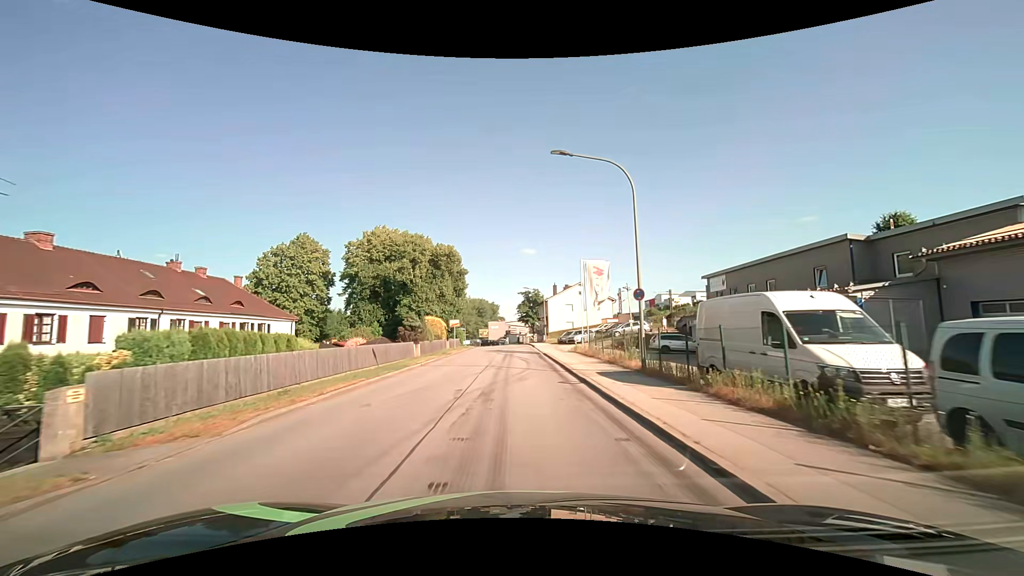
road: unclassified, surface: asphalt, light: Day
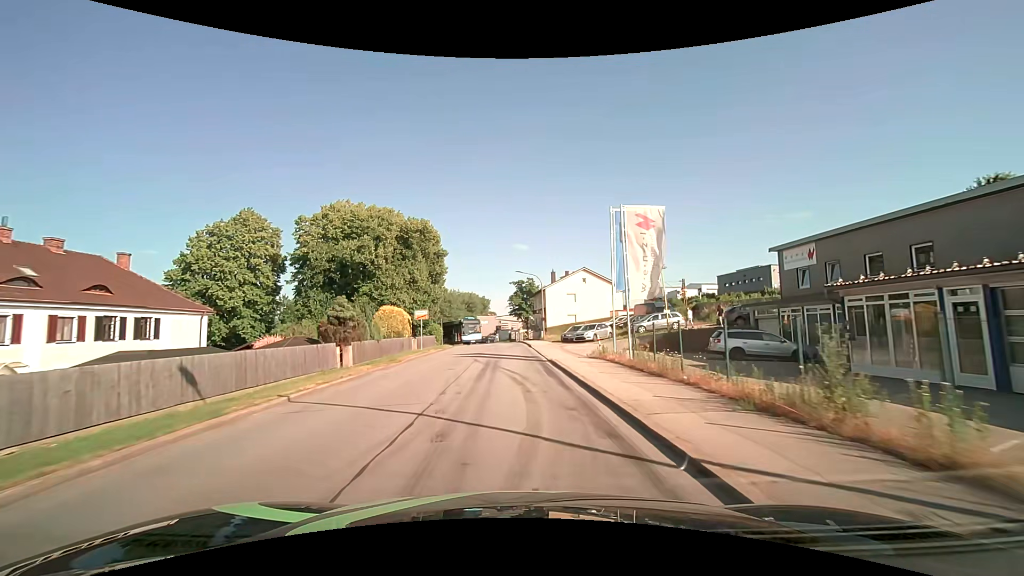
(0.0, +13.5) m; 0°
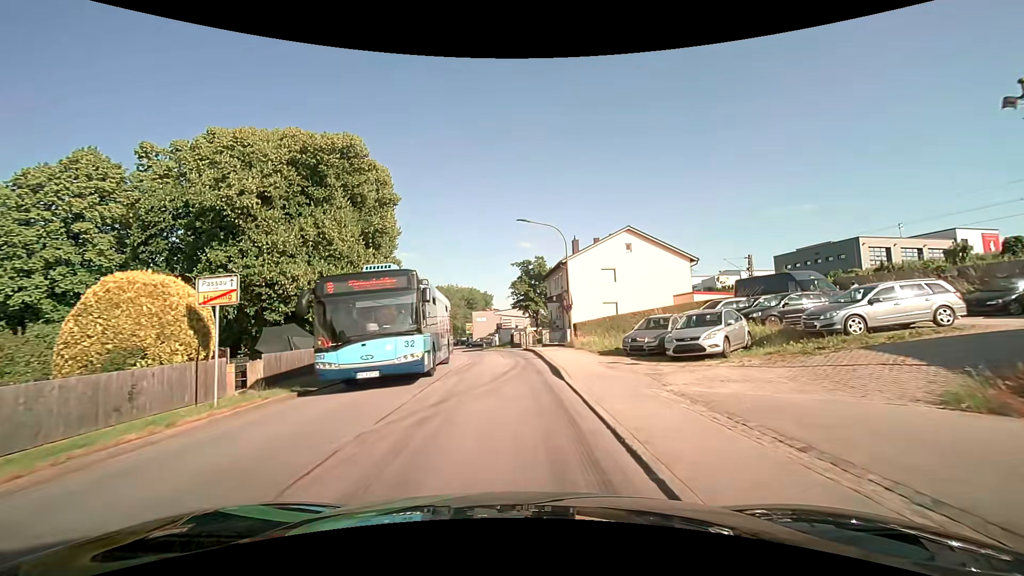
(+0.3, +24.1) m; 0°
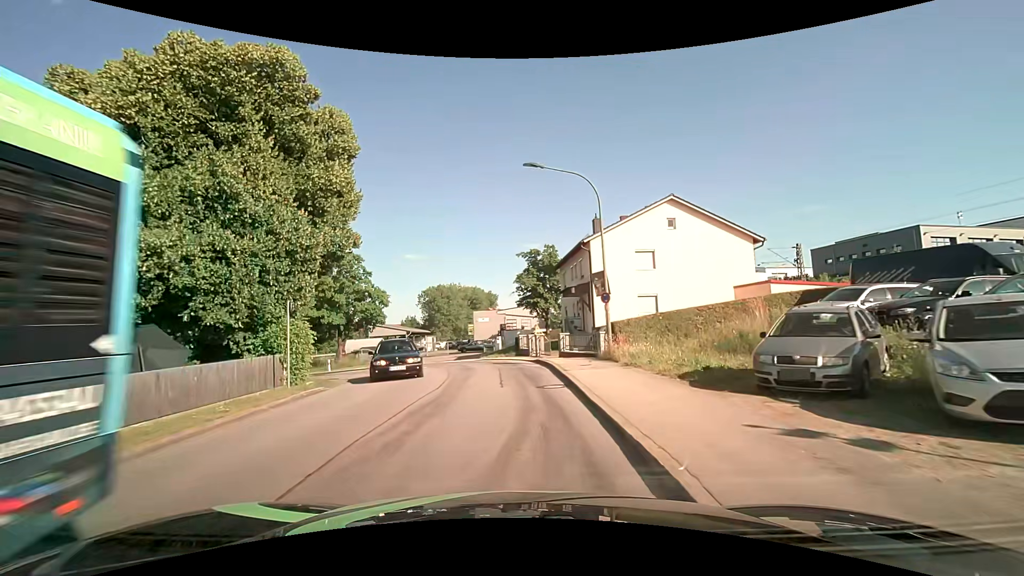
(0.0, +9.8) m; -1°
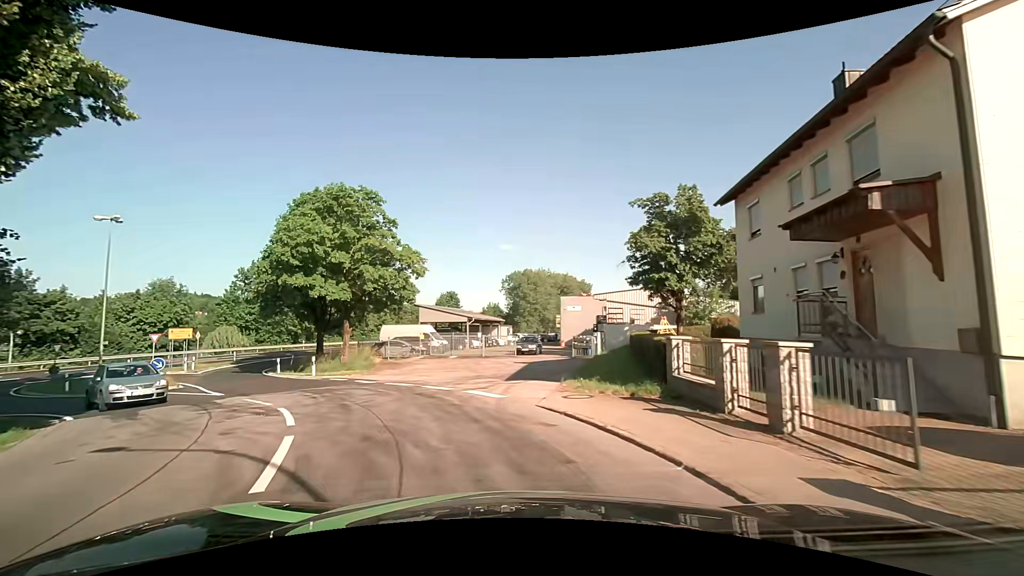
(-0.7, +20.6) m; -10°
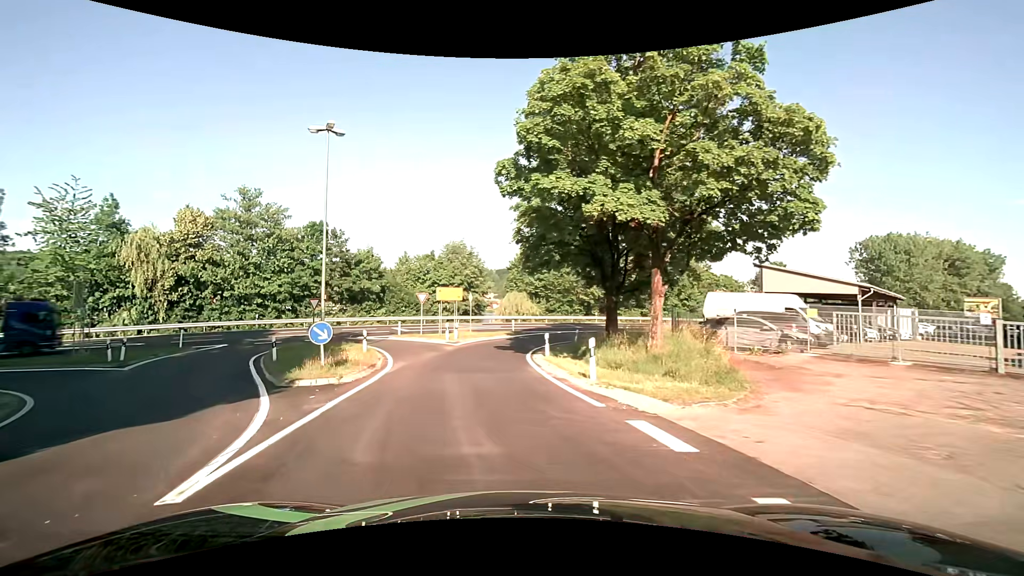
(-5.1, +16.4) m; -33°
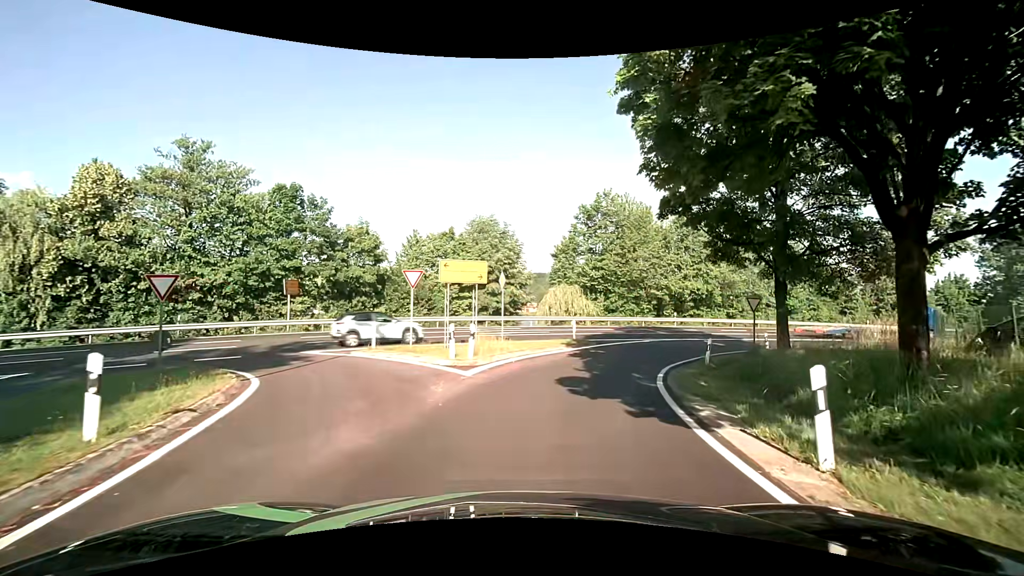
(-1.3, +16.8) m; -4°
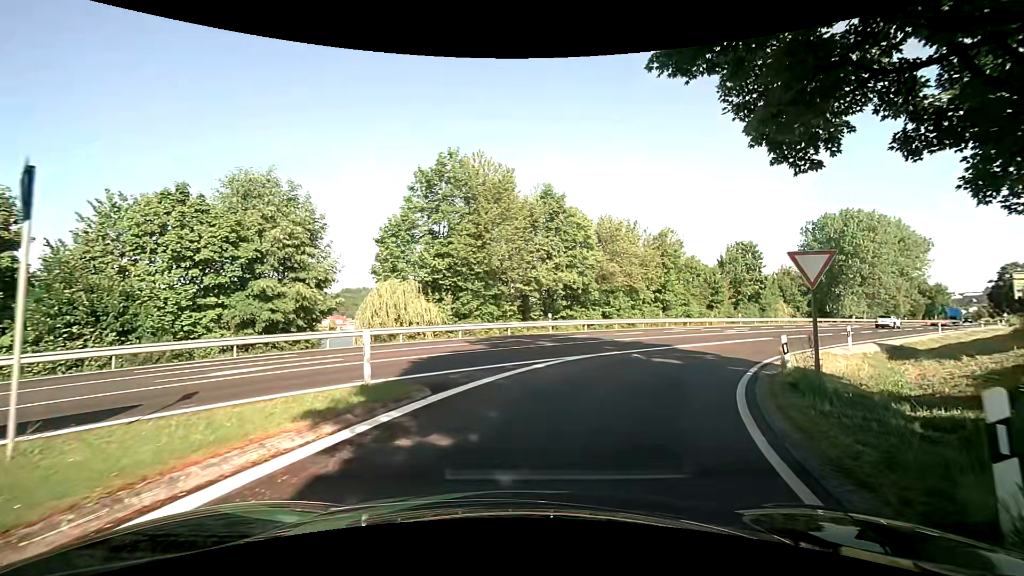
(+2.0, +15.8) m; +17°
(+1, +10) (+6, +19) (+13, +26) (+20, +33) (+27, +40) (+34, +48) (+40, +55) (+47, +63) (+54, +70) (+61, +77) m
